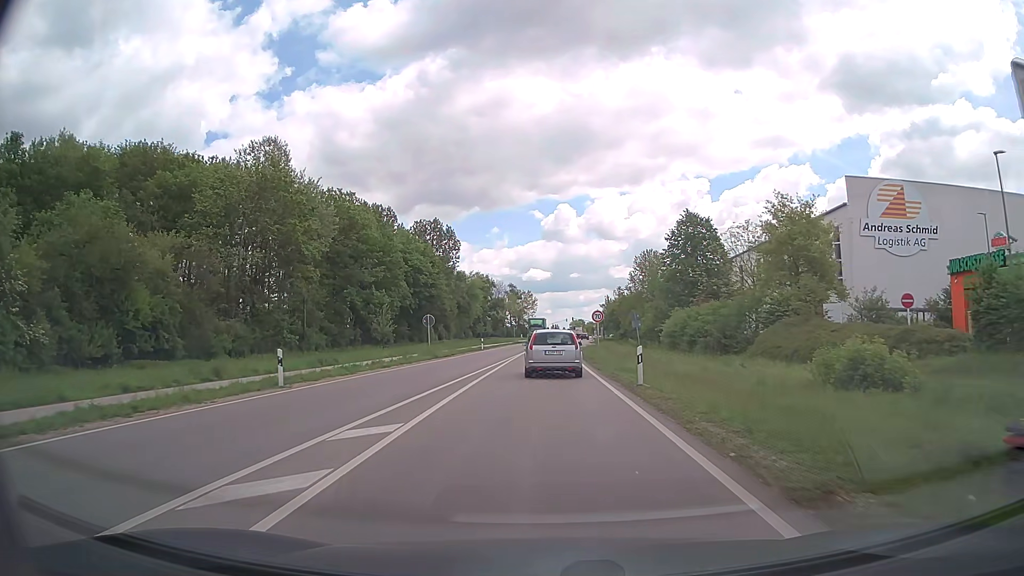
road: primary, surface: asphalt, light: Day
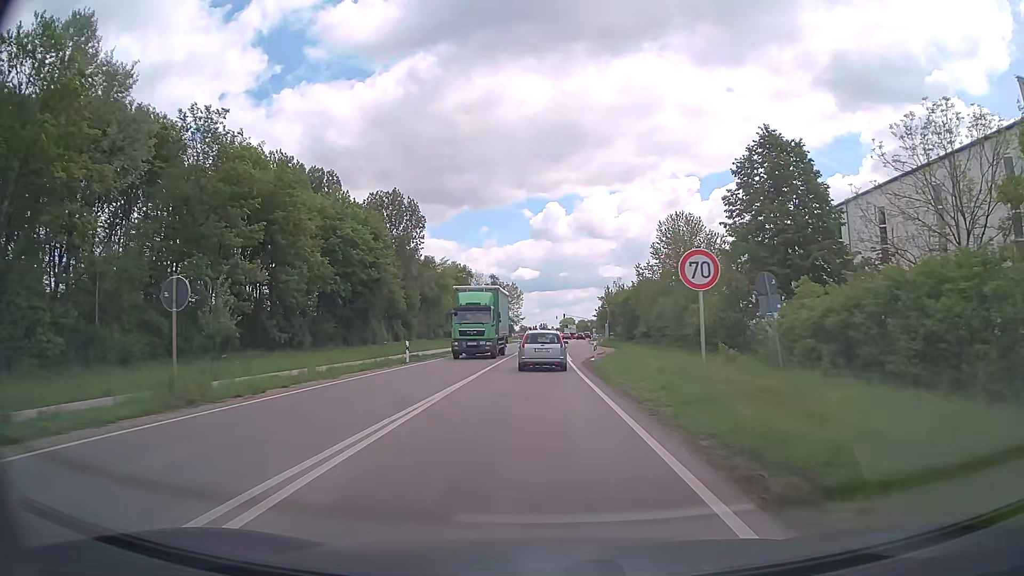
(+0.1, +30.3) m; +1°
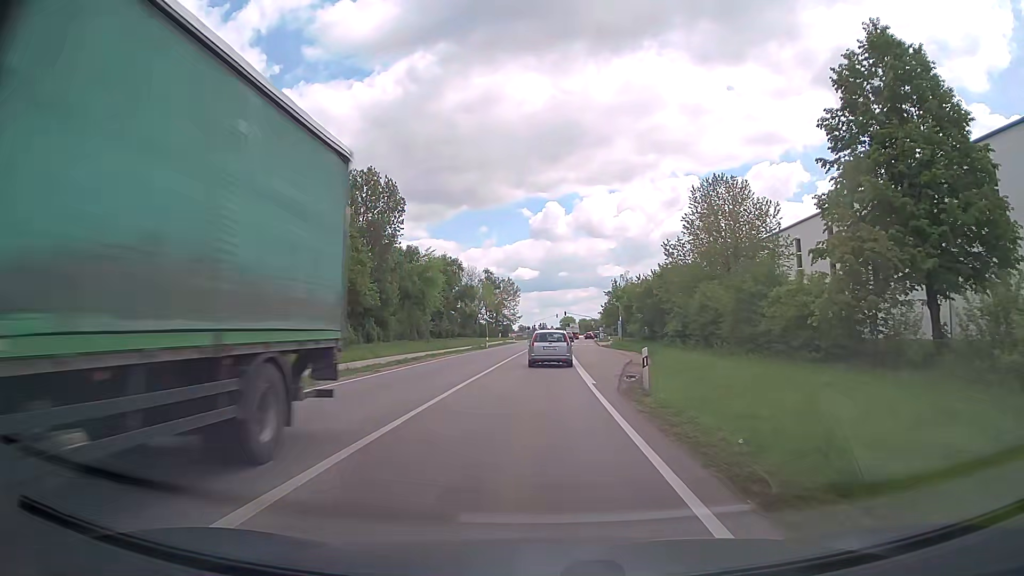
(0.0, +16.6) m; 0°
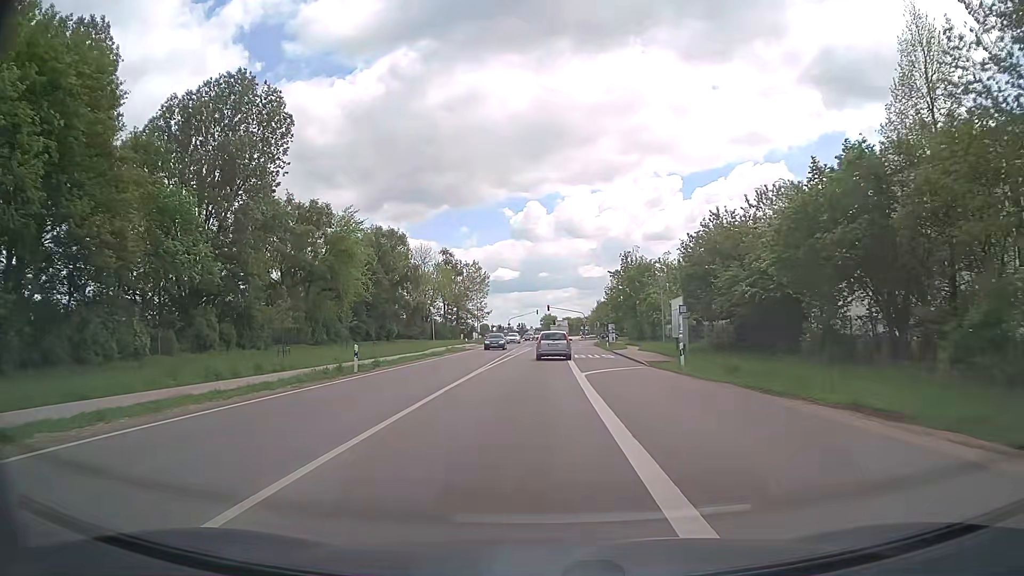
(+0.5, +41.4) m; +2°
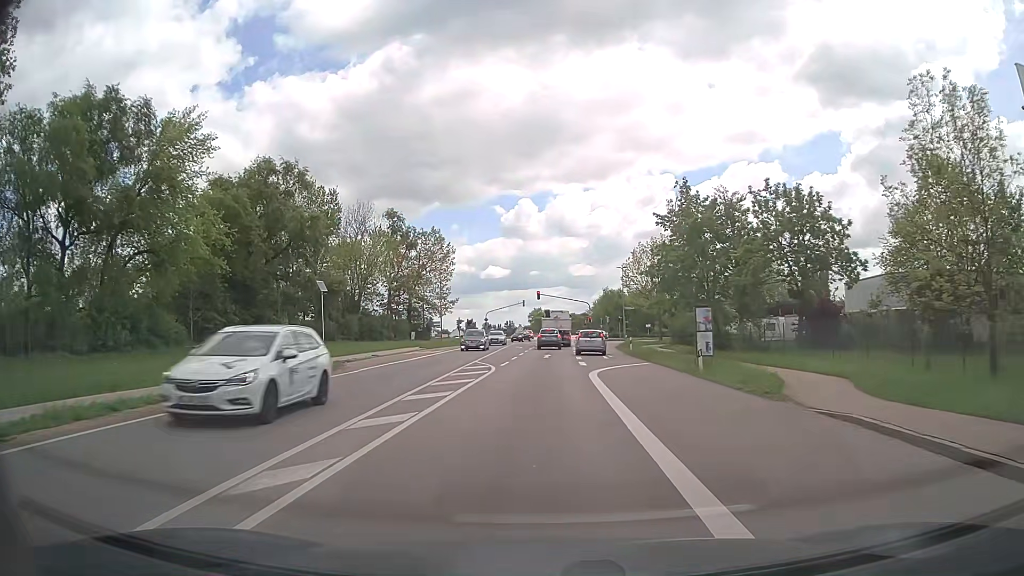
(+0.2, +39.4) m; 0°
(0, +10) (+1, +20) (+2, +30) (+3, +40) (+4, +50) (+5, +60) (+6, +70) (+9, +79) (+13, +88) (+20, +95) m
